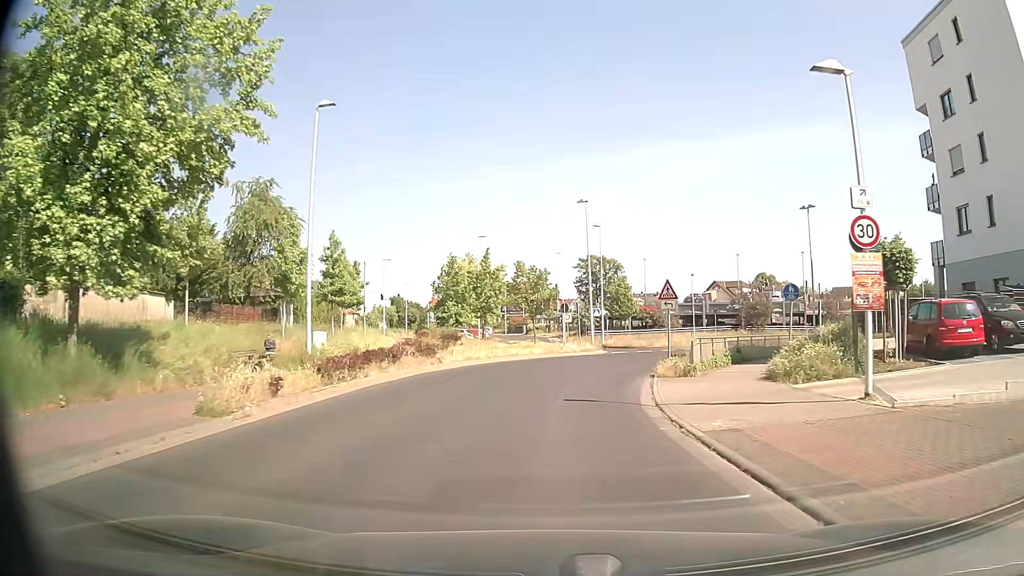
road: tertiary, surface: asphalt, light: Day
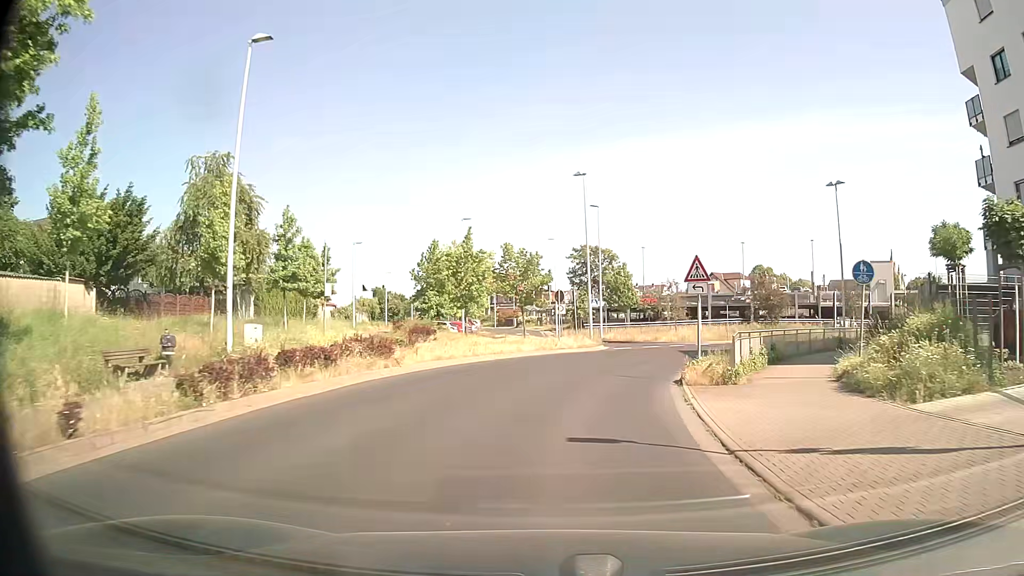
(0.0, +5.9) m; 0°
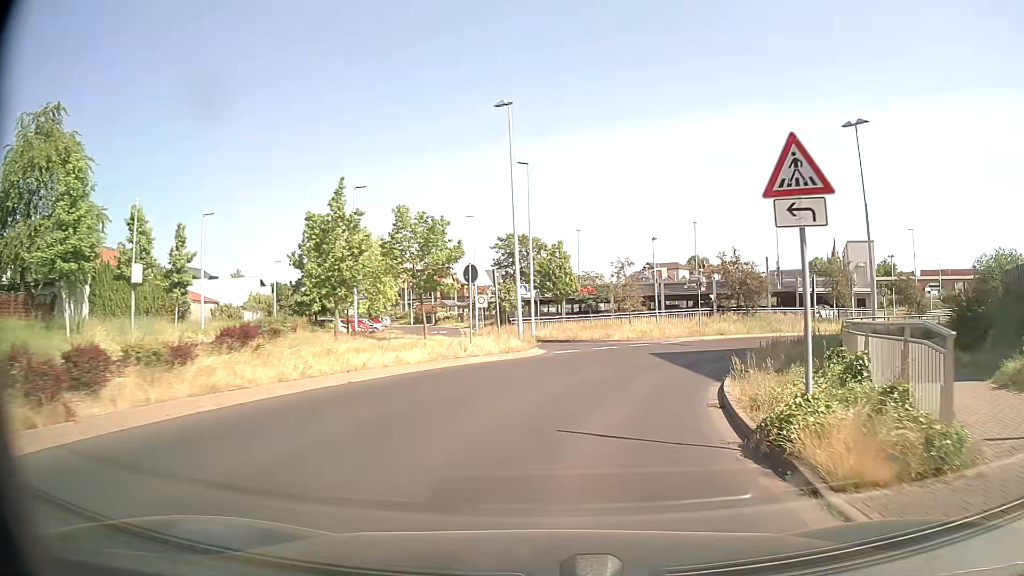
(+0.6, +11.7) m; +6°
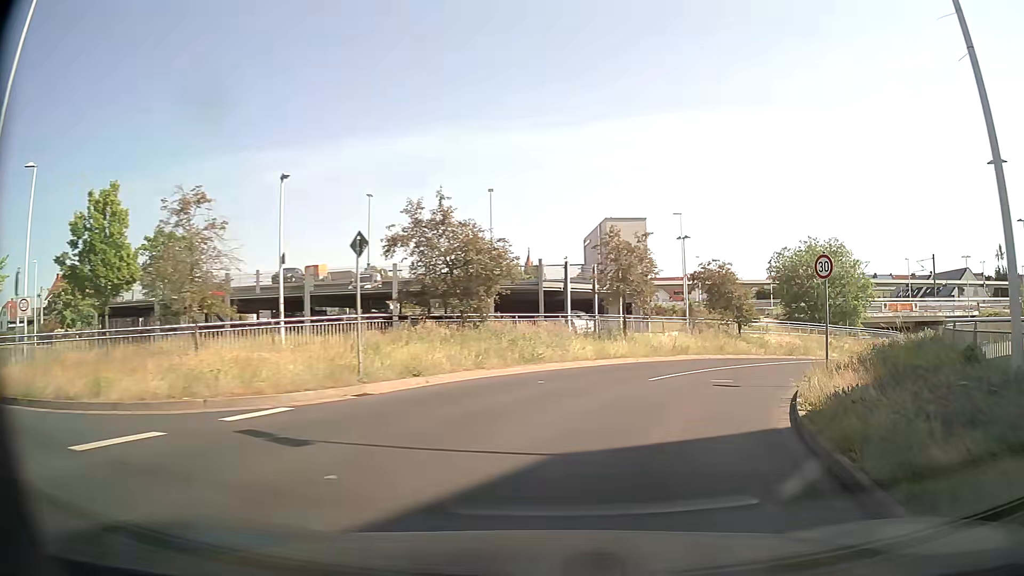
(+4.7, +22.6) m; +26°
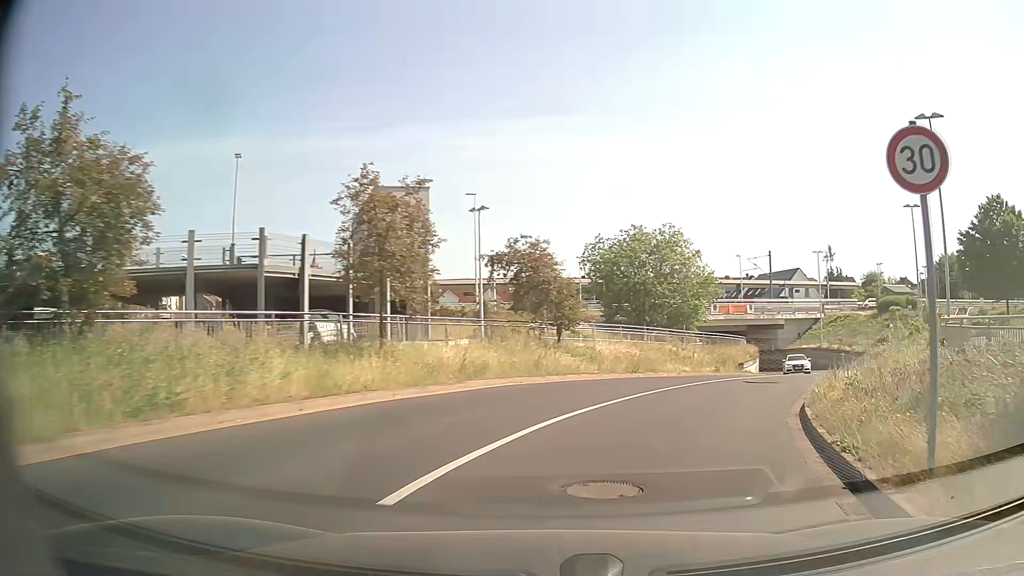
(+1.7, +11.2) m; +16°
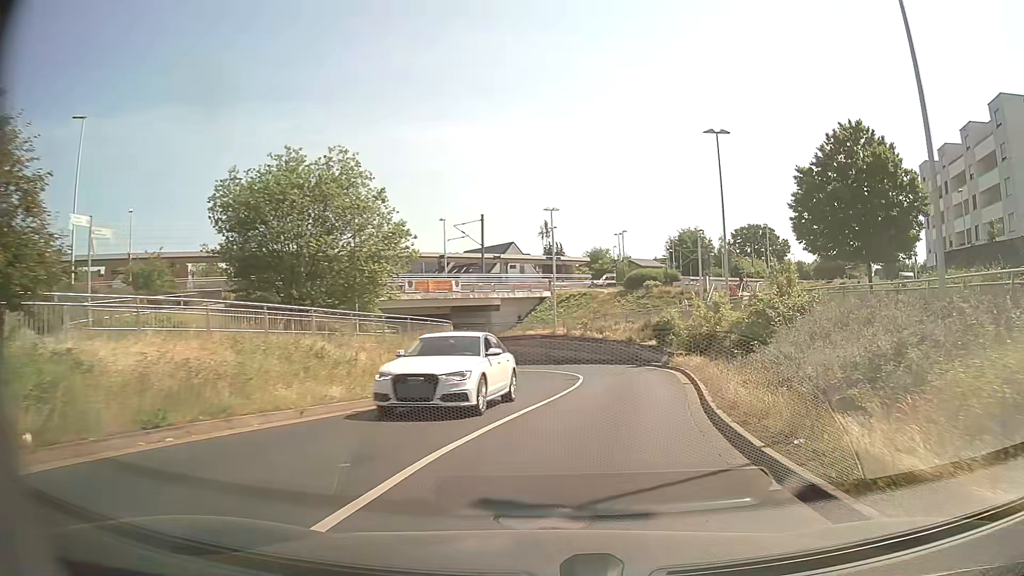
(+4.5, +16.3) m; +27°
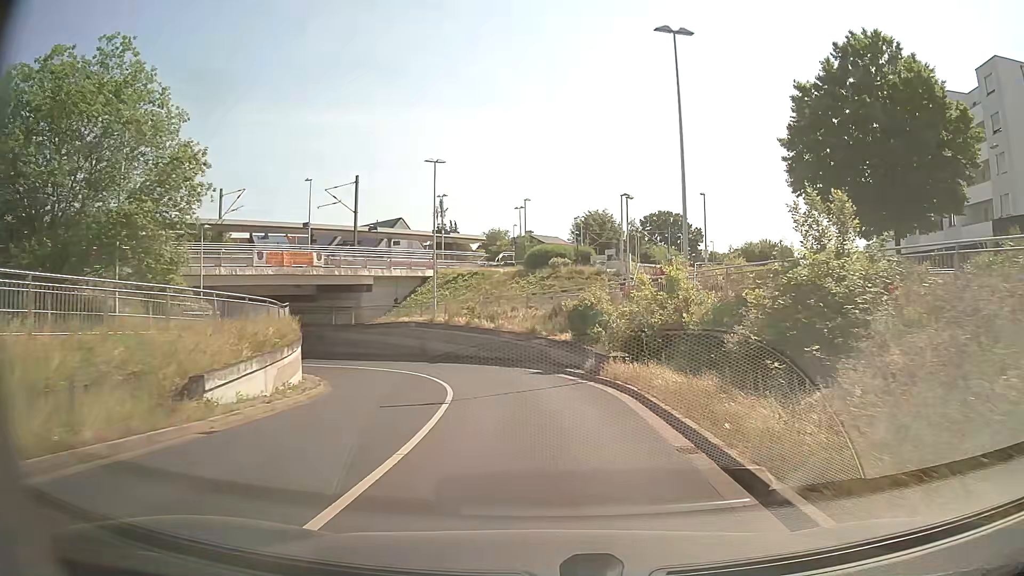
(+1.1, +11.7) m; +9°
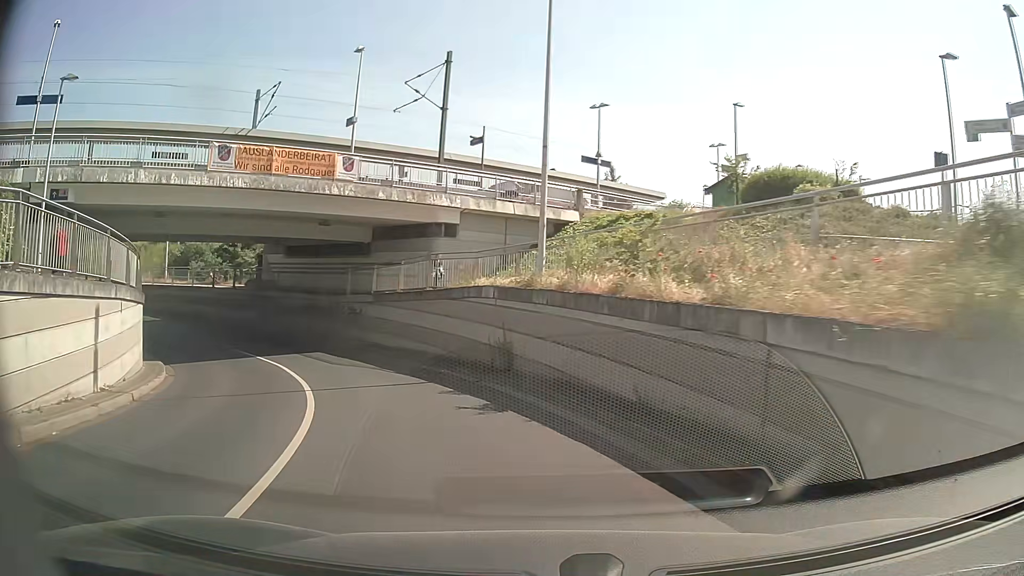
(-1.6, +23.7) m; -14°
(-1, +10) (-5, +19) (-11, +27) (-18, +34) (-27, +39) (-36, +41) (-46, +41) (-56, +39) (-65, +34) (-73, +28) m
